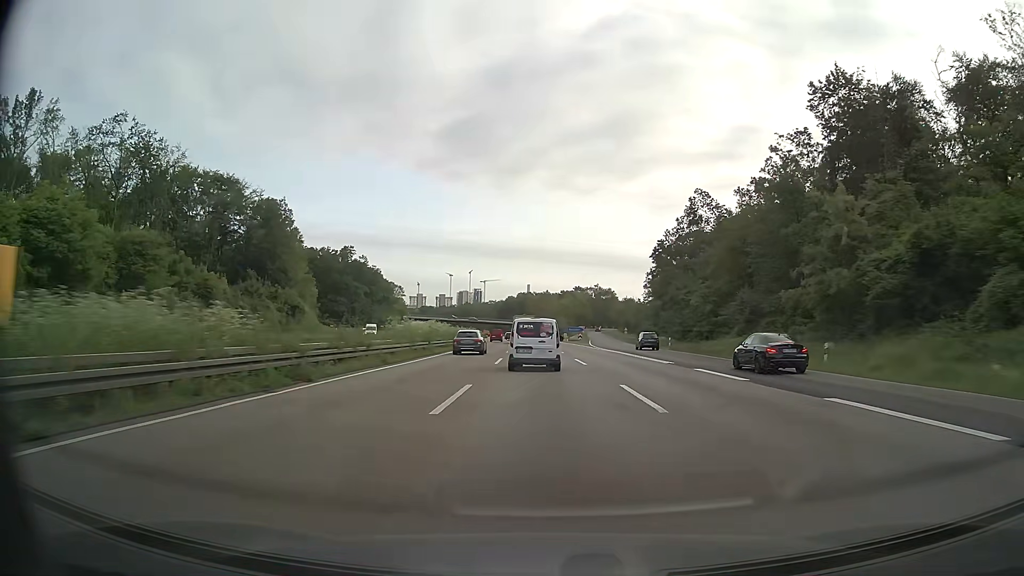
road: motorway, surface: asphalt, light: Day
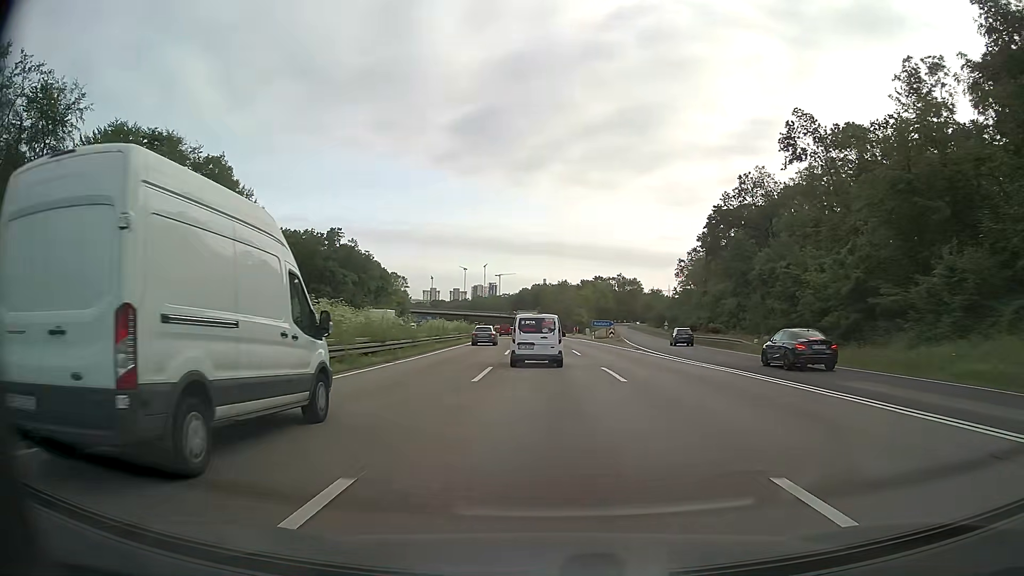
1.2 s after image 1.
(-0.3, +29.1) m; -1°
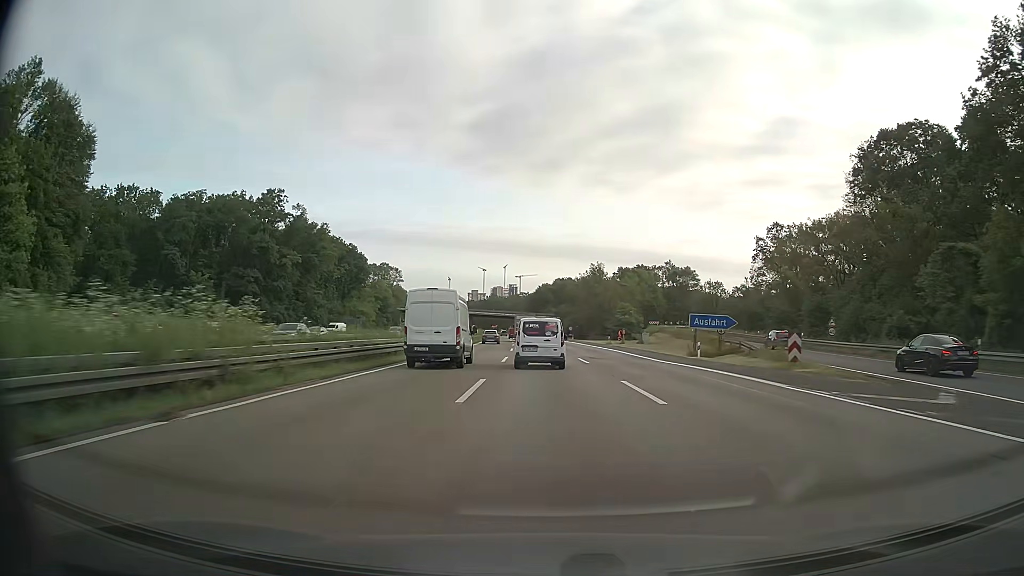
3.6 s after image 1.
(-1.0, +57.6) m; -2°
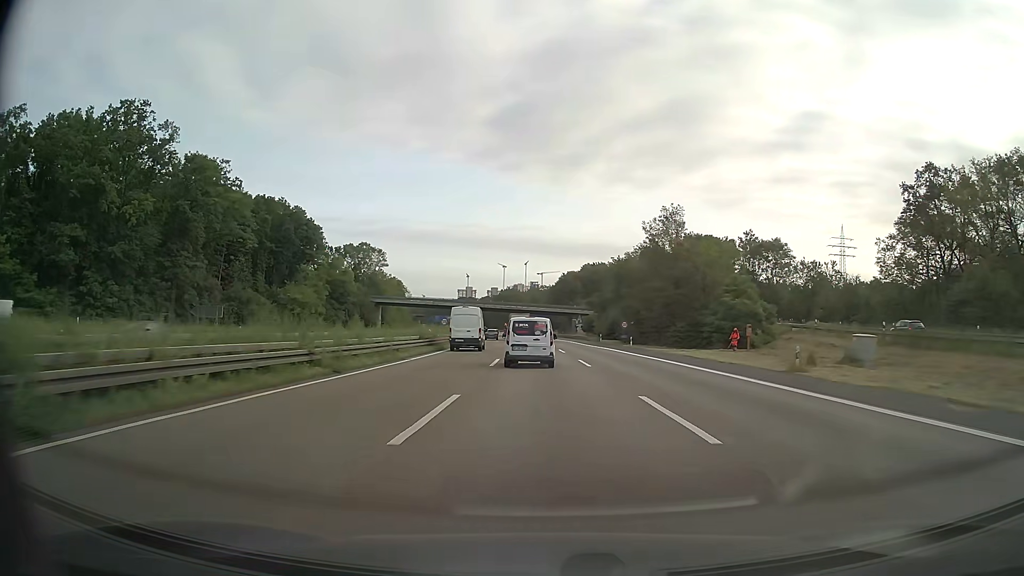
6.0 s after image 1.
(-0.9, +57.5) m; -2°
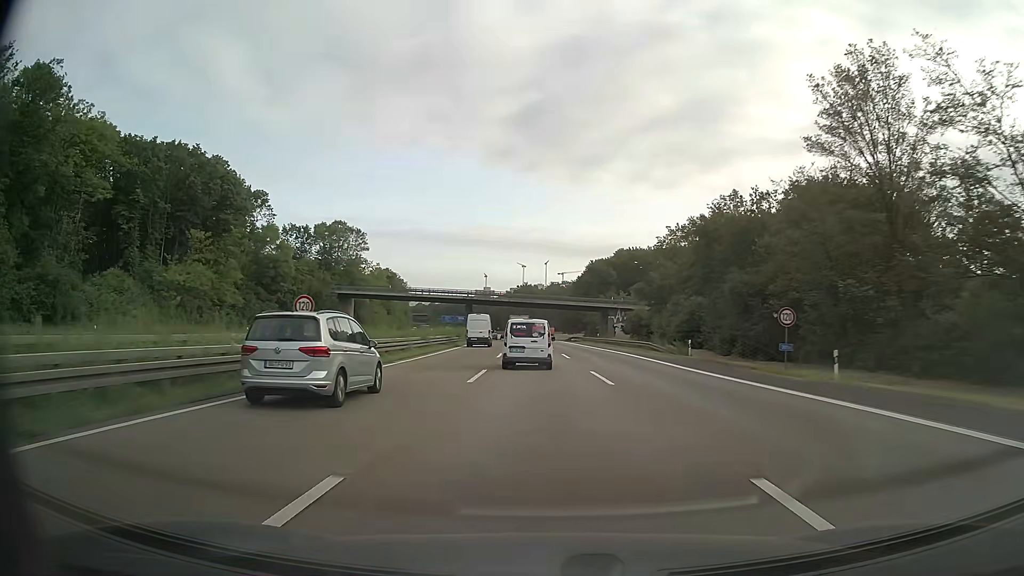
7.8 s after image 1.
(-0.6, +43.1) m; -2°
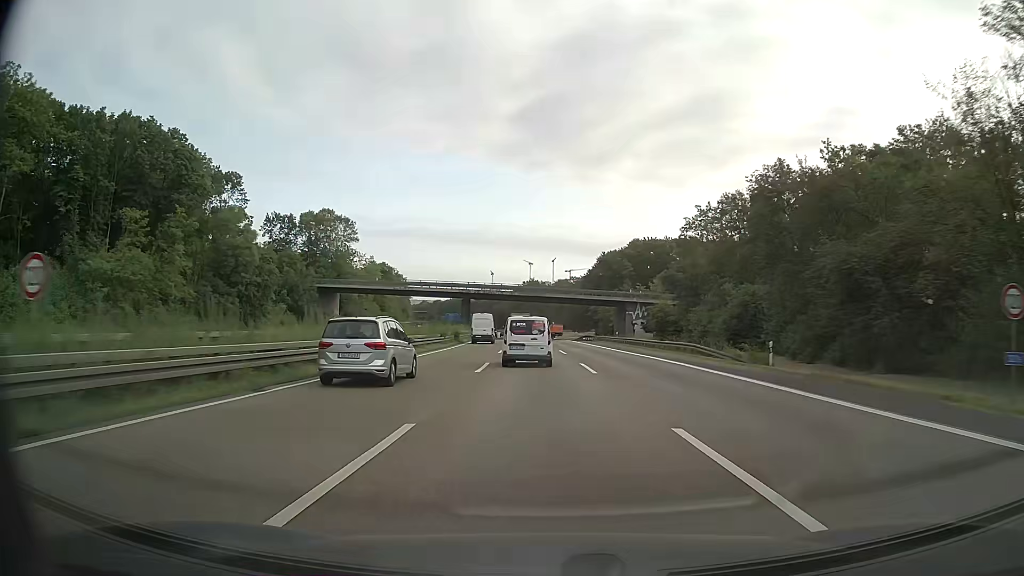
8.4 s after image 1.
(-0.1, +14.4) m; -1°
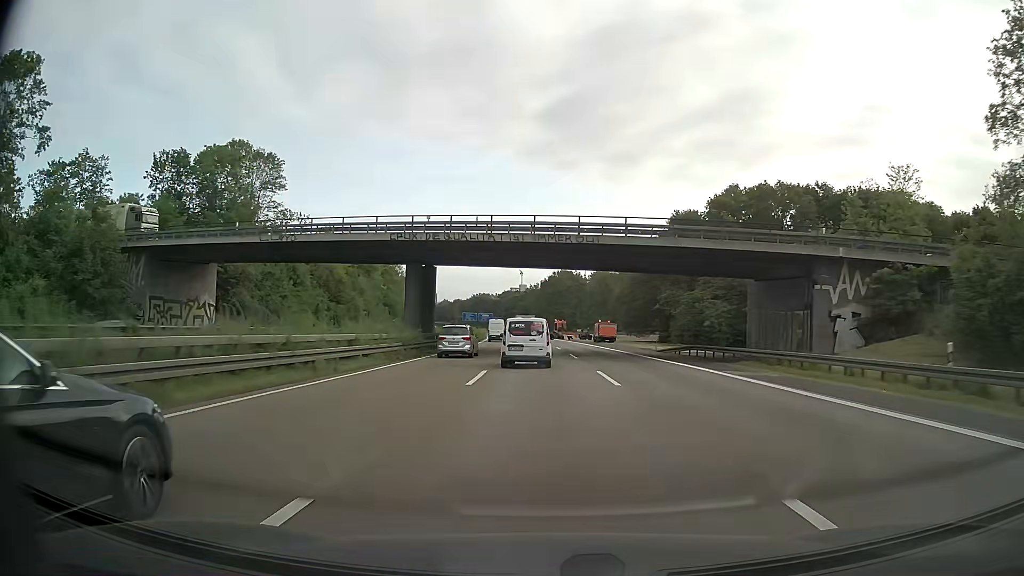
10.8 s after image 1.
(-1.3, +57.4) m; -3°
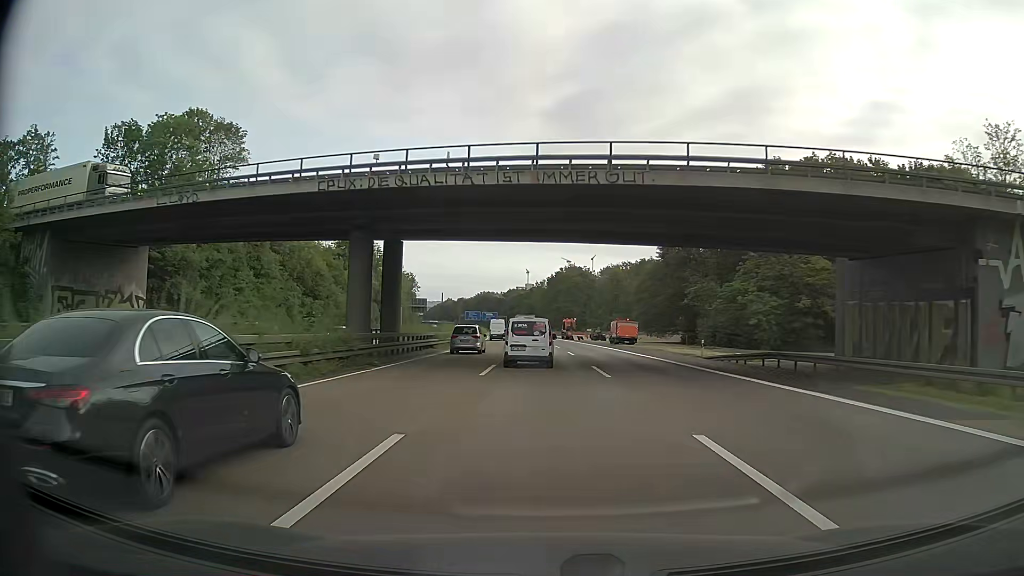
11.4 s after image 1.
(-0.1, +14.4) m; -1°
(0, +10) (0, +20) (0, +30) (0, +40) (-1, +50) (-1, +60) (-1, +70) (-2, +80) (-2, +90) (-3, +100) m
